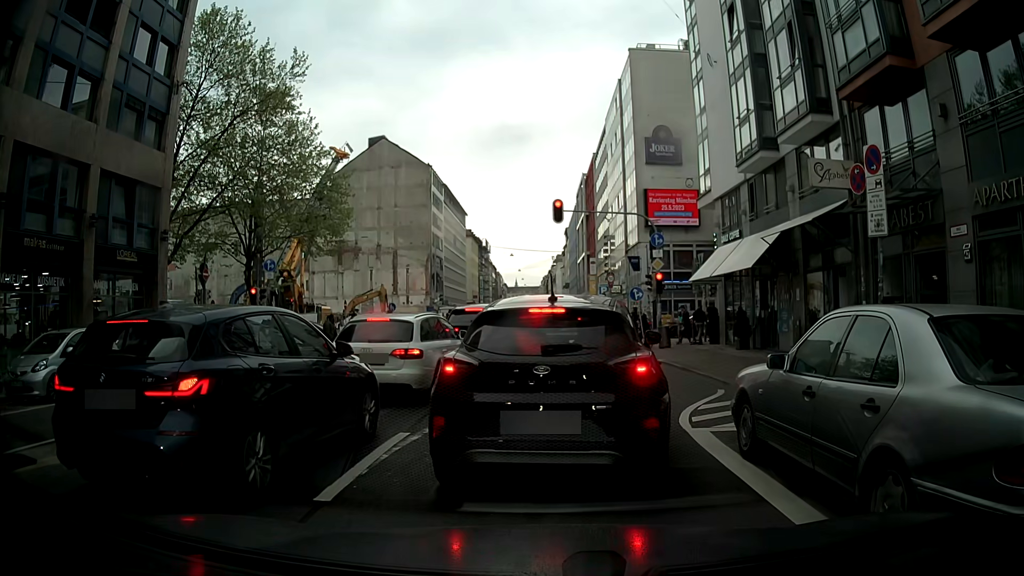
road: secondary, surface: asphalt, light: Day
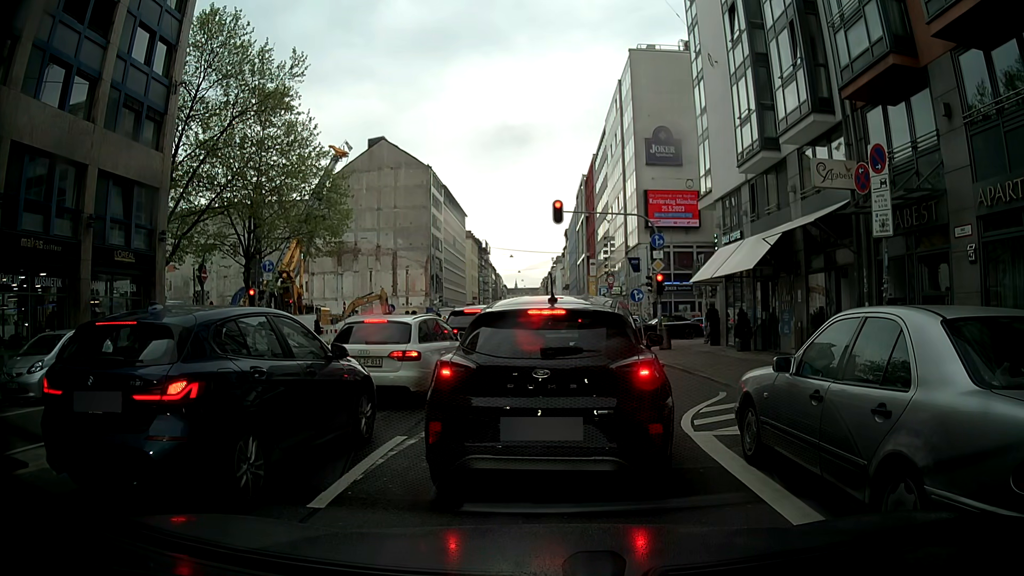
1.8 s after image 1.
(0.0, +0.2) m; 0°
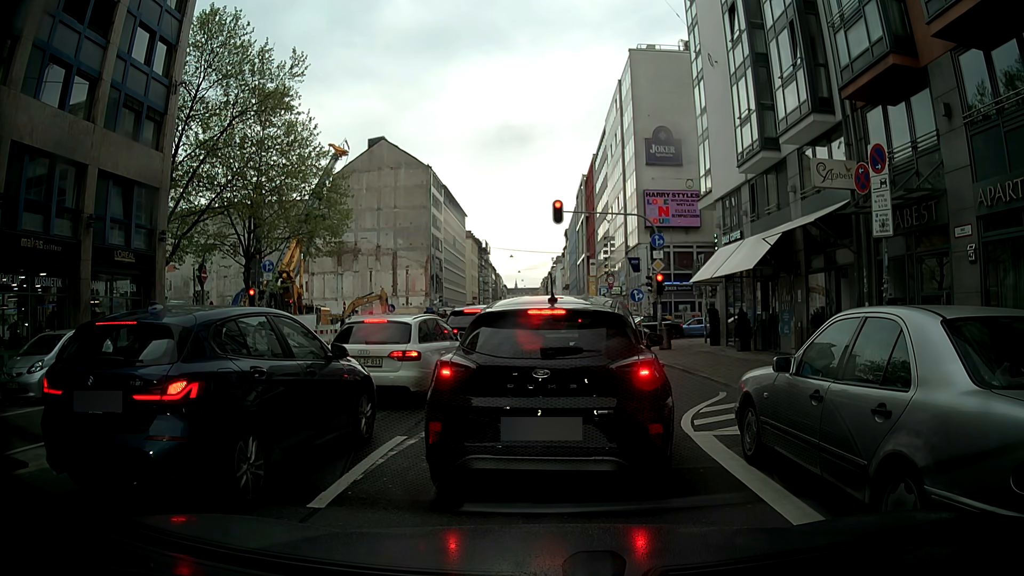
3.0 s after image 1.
(0.0, 0.0) m; 0°
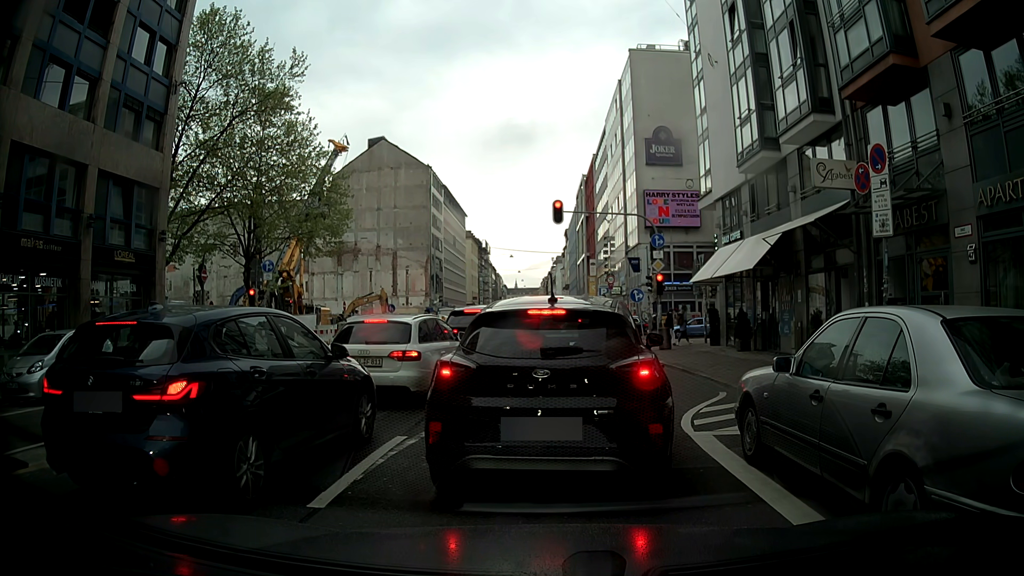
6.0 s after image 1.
(0.0, 0.0) m; 0°
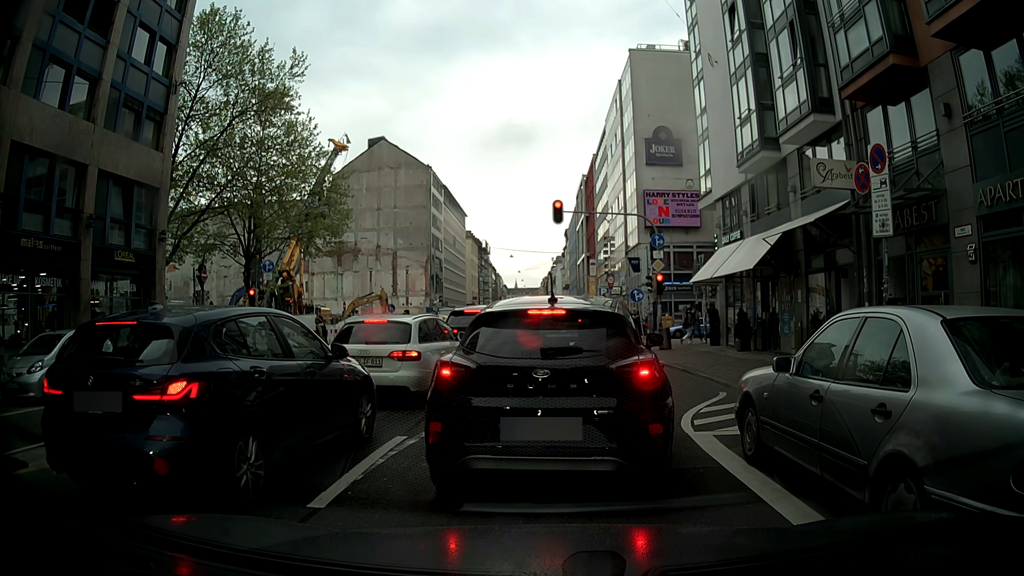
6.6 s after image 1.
(0.0, 0.0) m; 0°
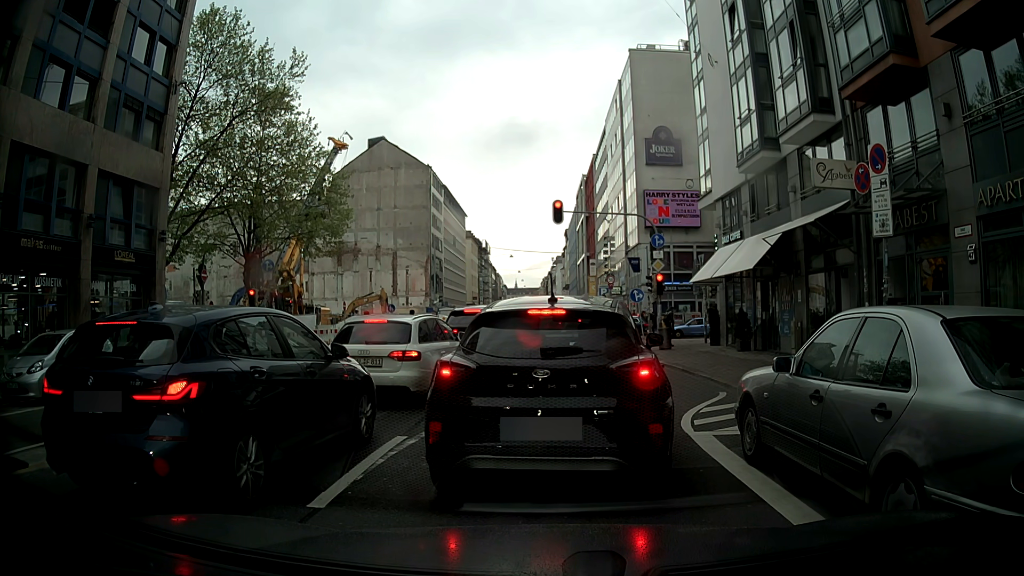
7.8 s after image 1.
(0.0, 0.0) m; 0°
